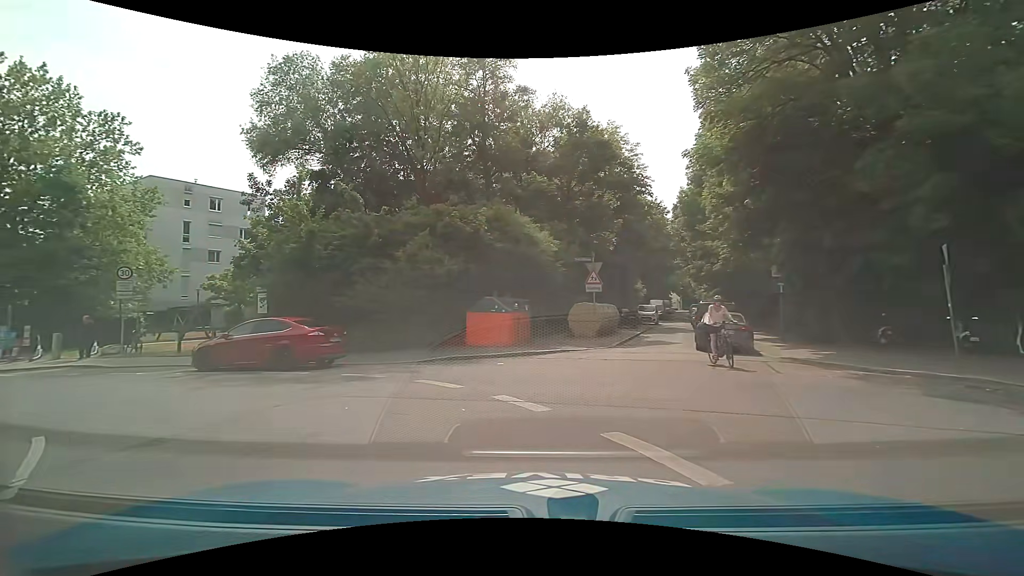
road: tertiary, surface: asphalt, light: Day
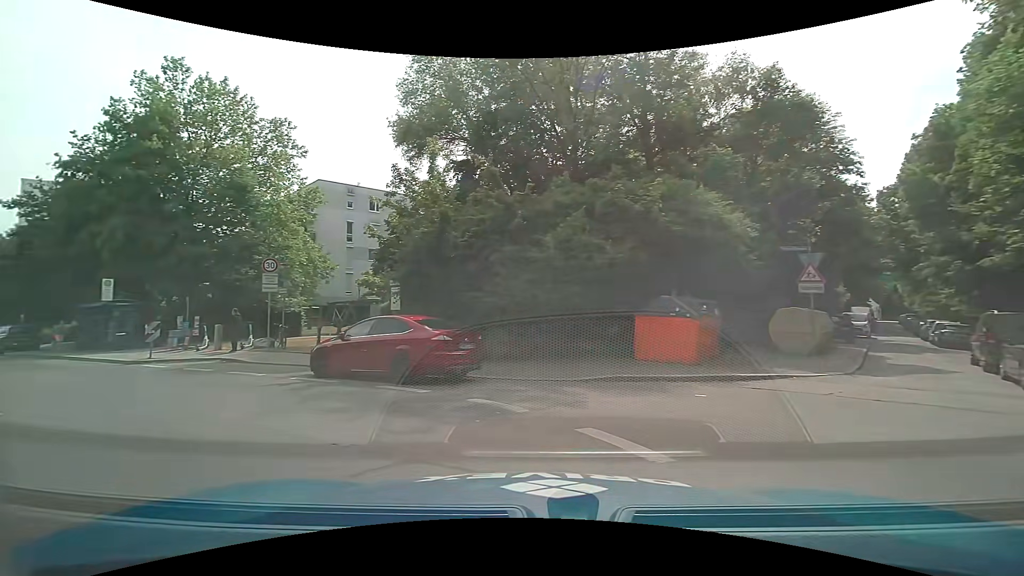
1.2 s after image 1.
(-0.4, +4.2) m; -16°
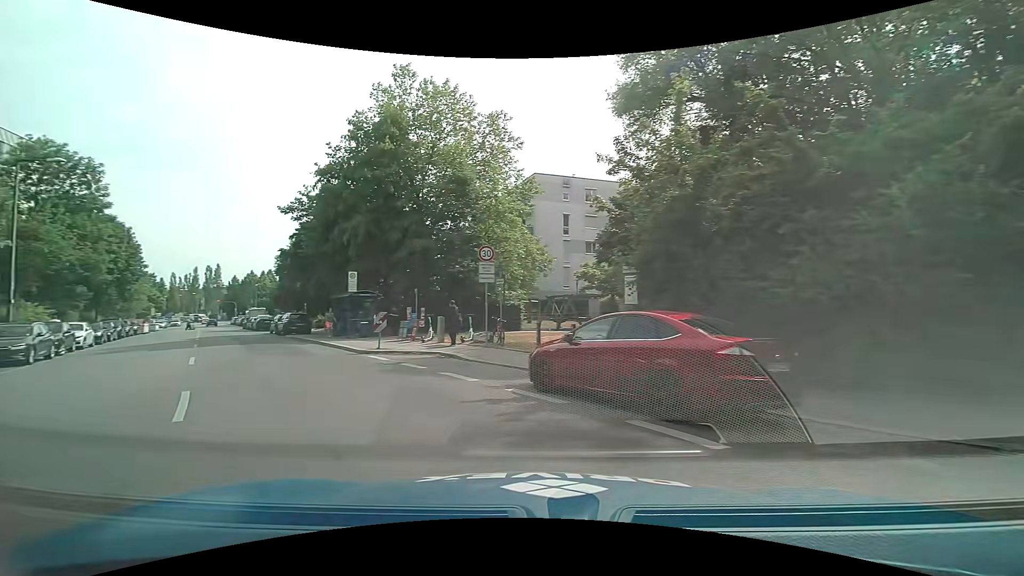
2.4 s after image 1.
(-0.7, +3.8) m; -22°
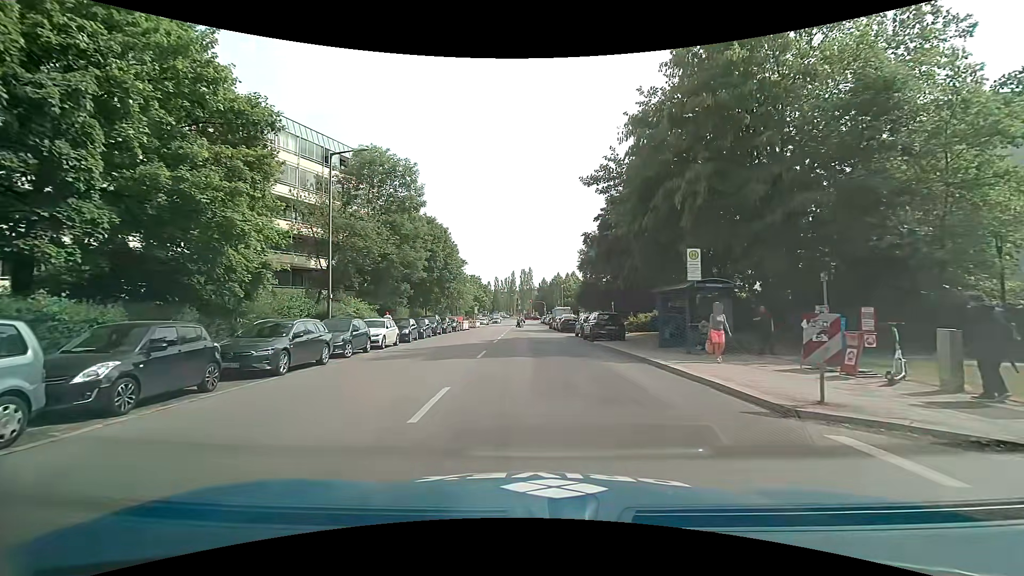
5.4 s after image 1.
(-4.2, +10.0) m; -34°
